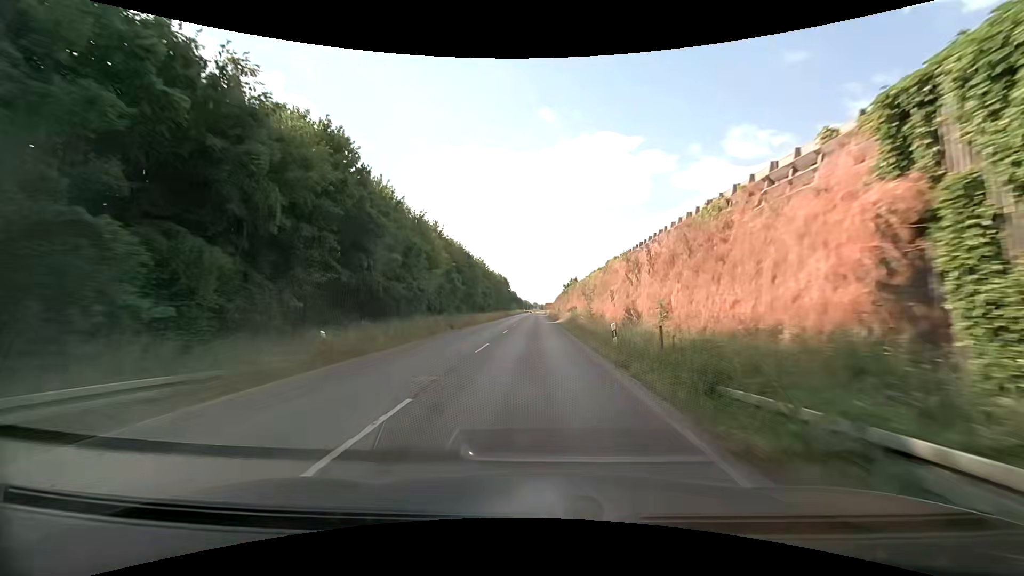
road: secondary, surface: asphalt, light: Day
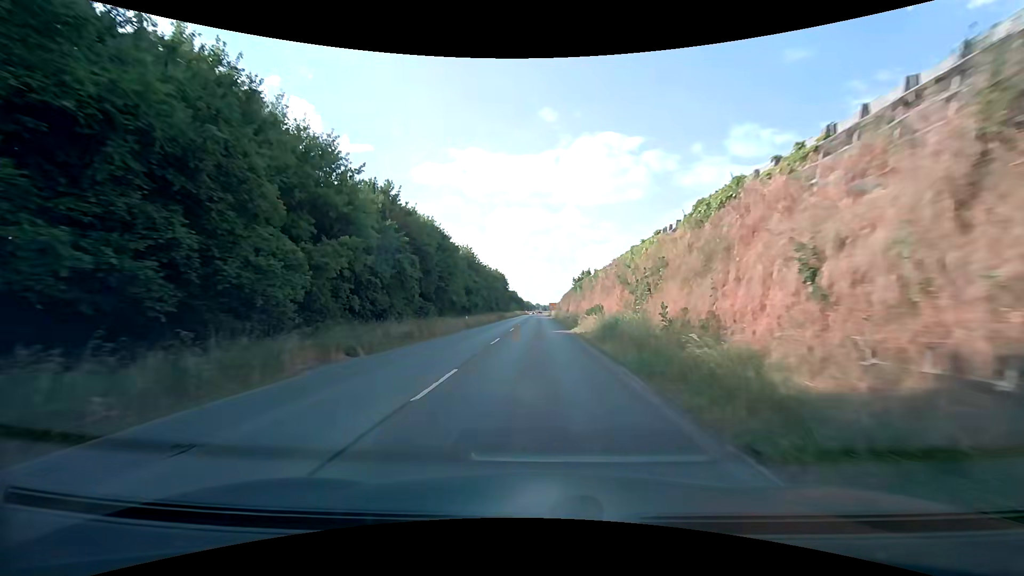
(0.0, +20.2) m; 0°
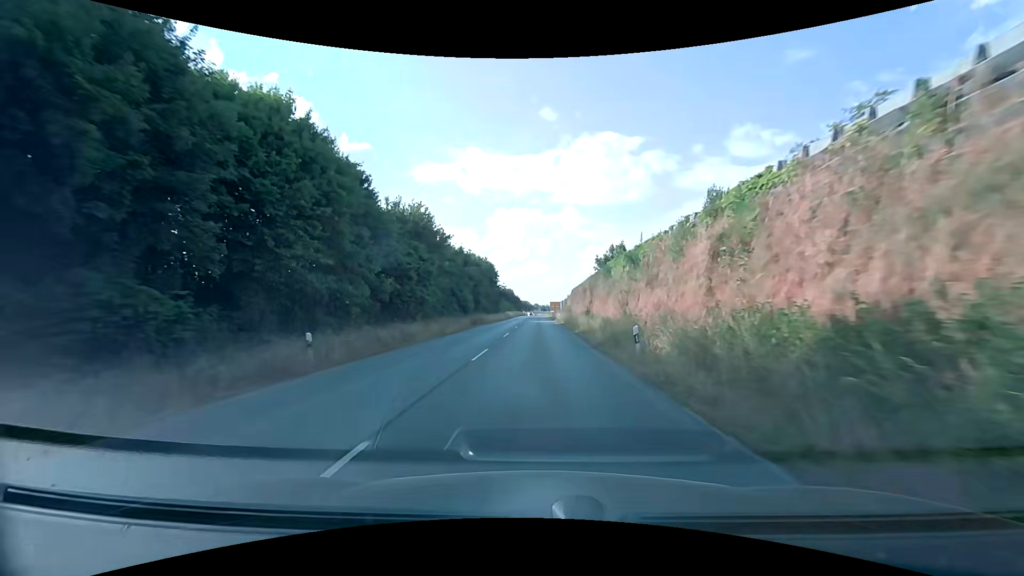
(-0.1, +30.1) m; 0°
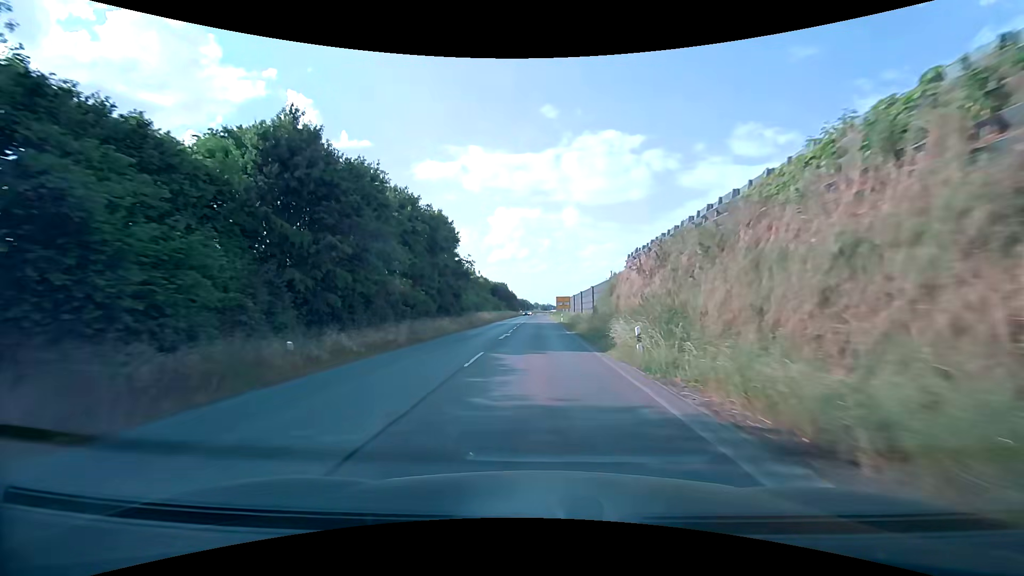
(+0.1, +49.6) m; 0°
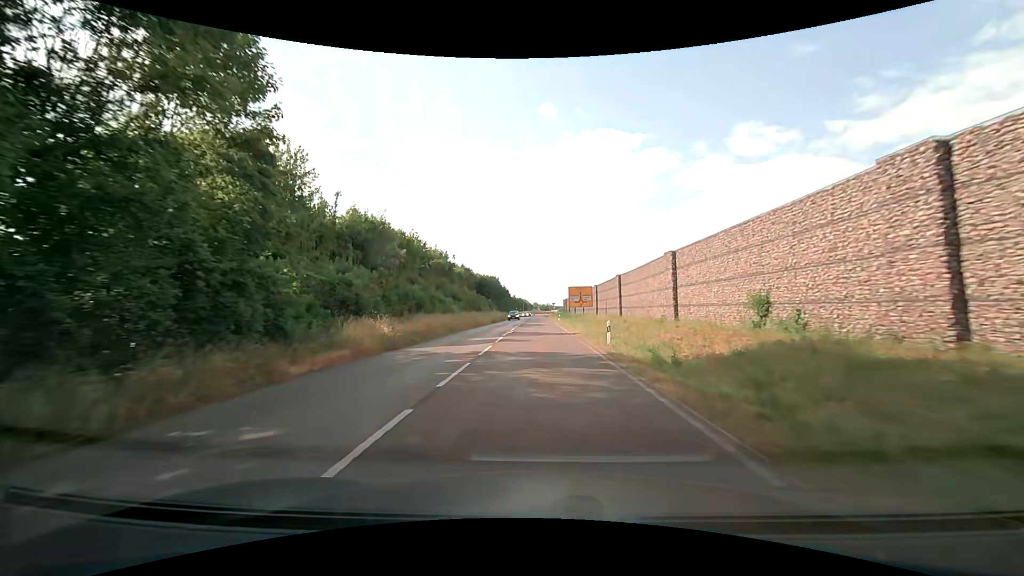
(+0.2, +39.1) m; 0°
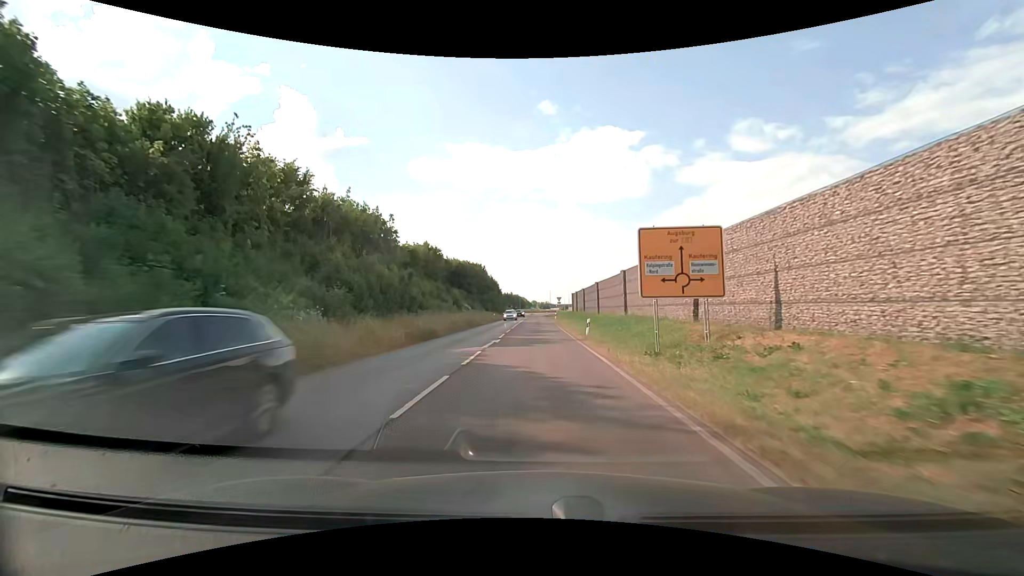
(+0.2, +38.7) m; 0°
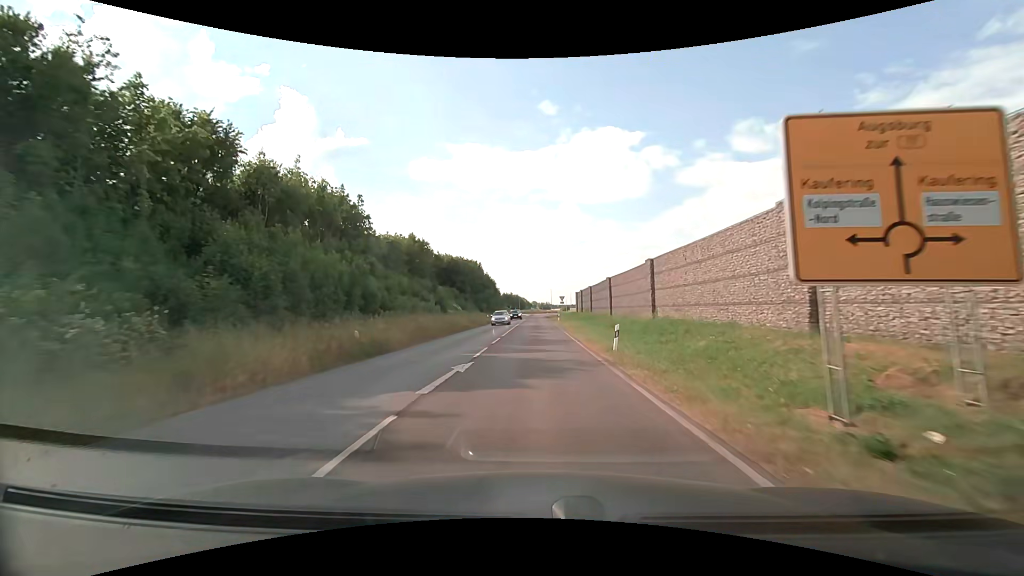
(0.0, +9.6) m; 0°
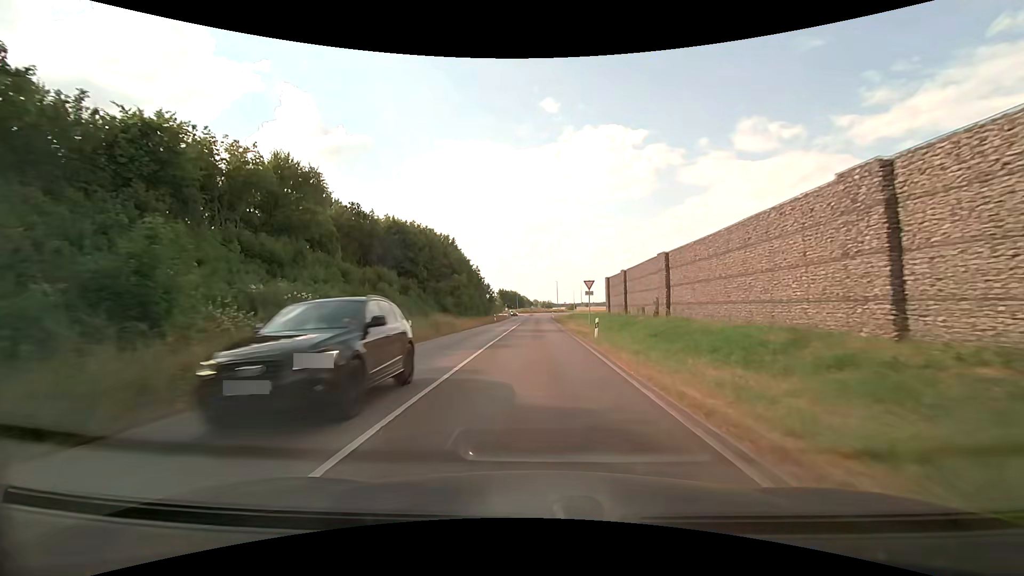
(0.0, +38.1) m; 0°
